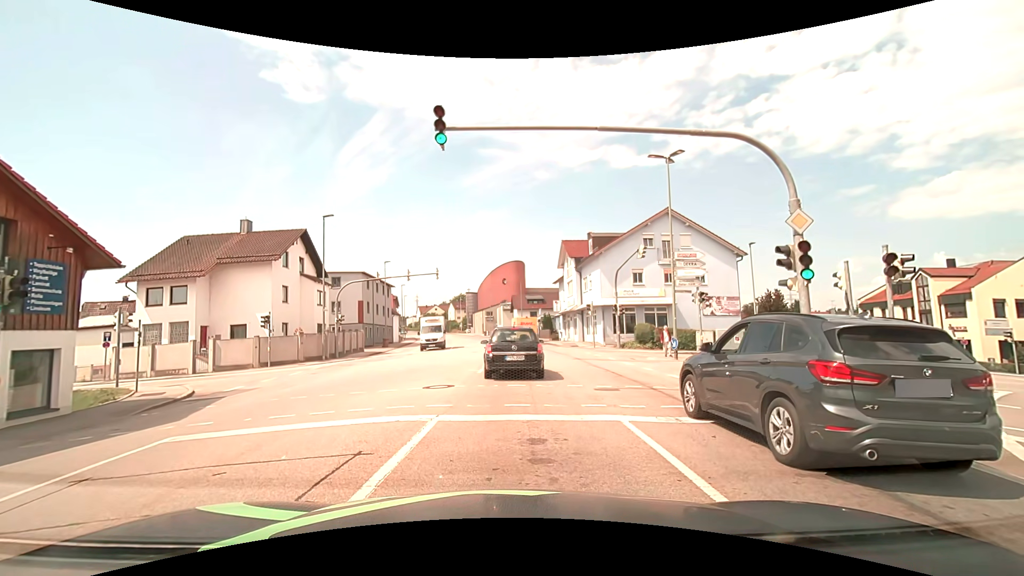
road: tertiary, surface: asphalt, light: Day
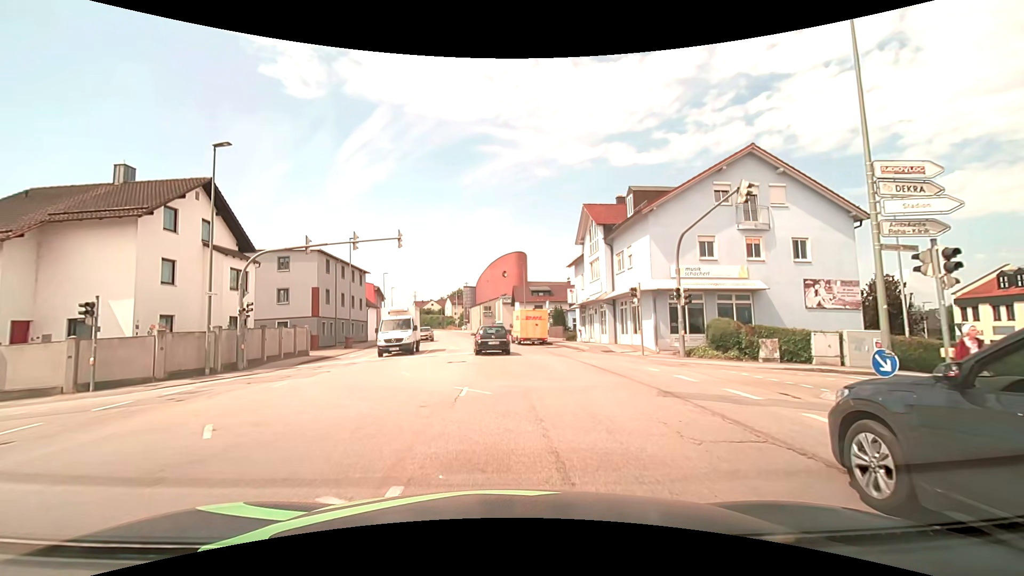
(+0.1, +14.1) m; 0°
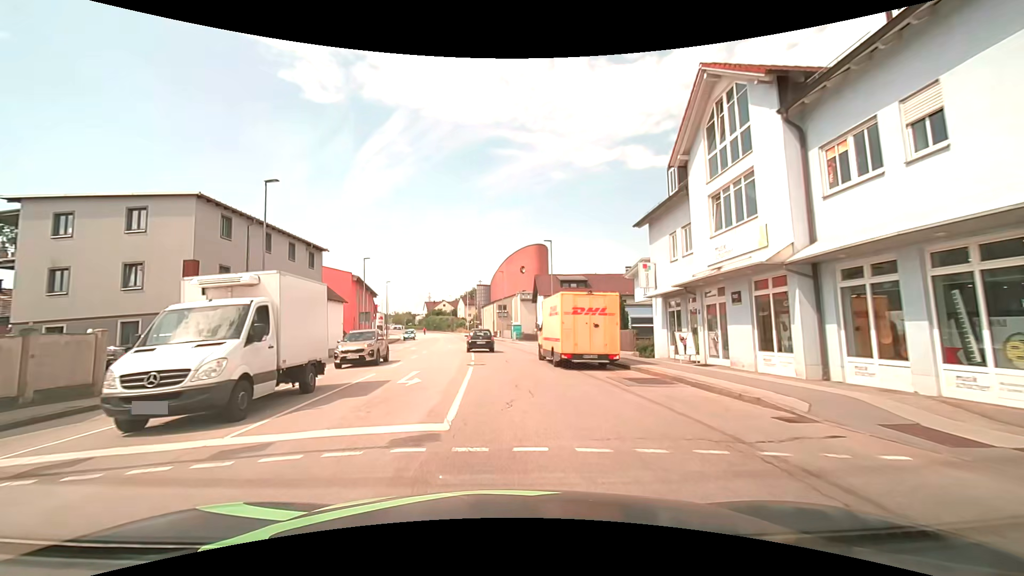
(0.0, +20.0) m; -1°
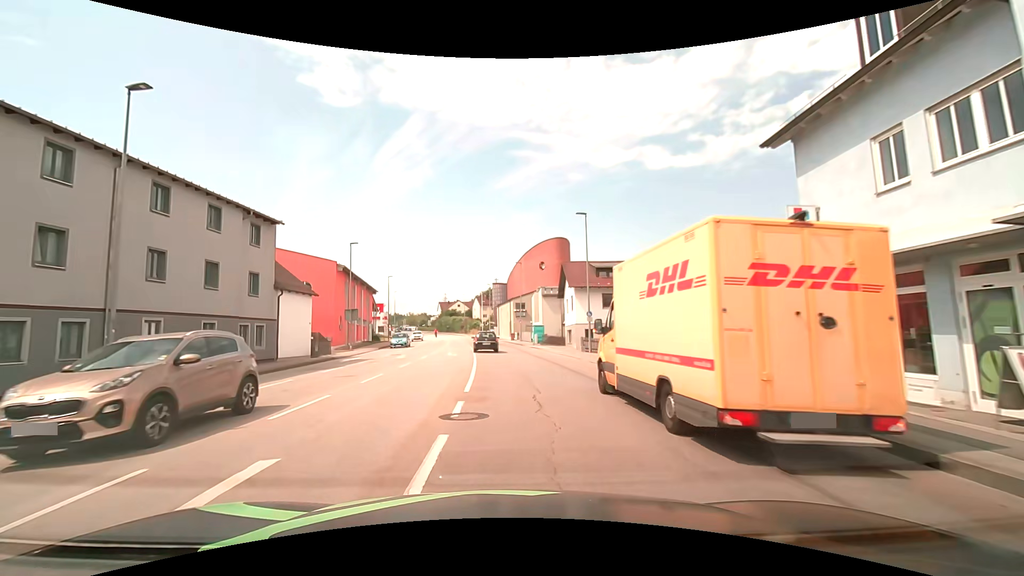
(-0.2, +11.9) m; -2°
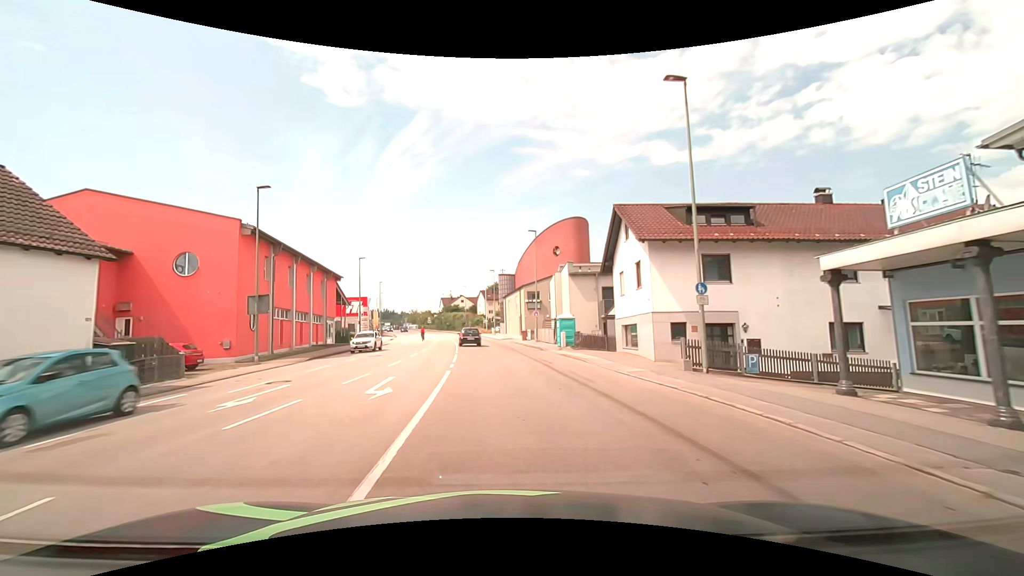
(-0.3, +19.5) m; -1°
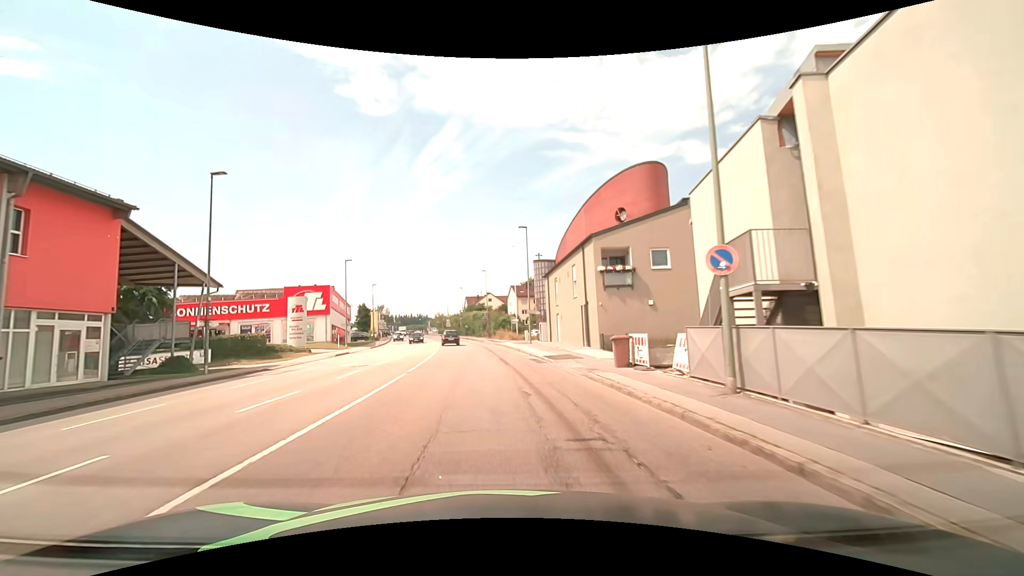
(-1.0, +35.7) m; -4°
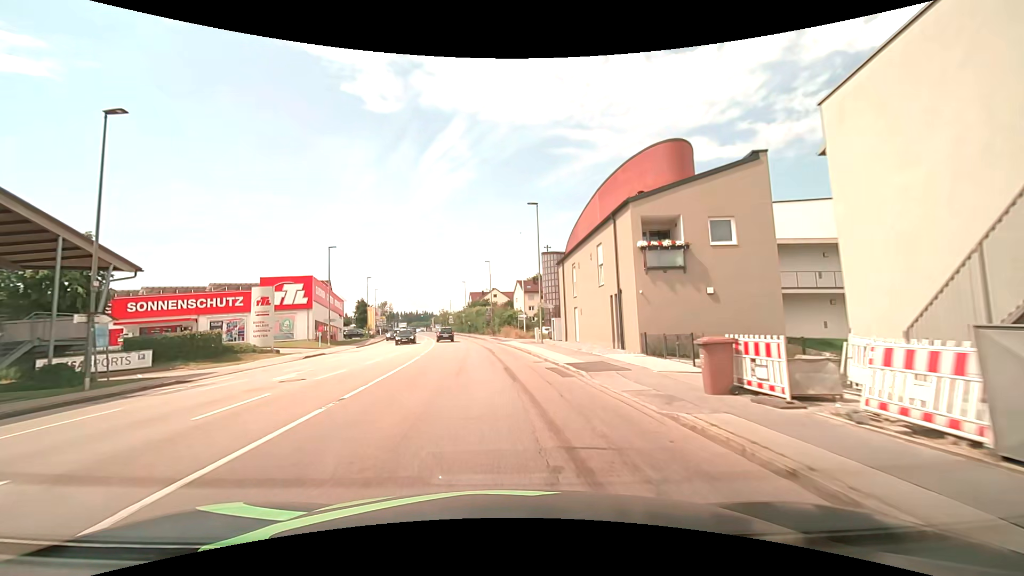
(-0.1, +7.4) m; -1°
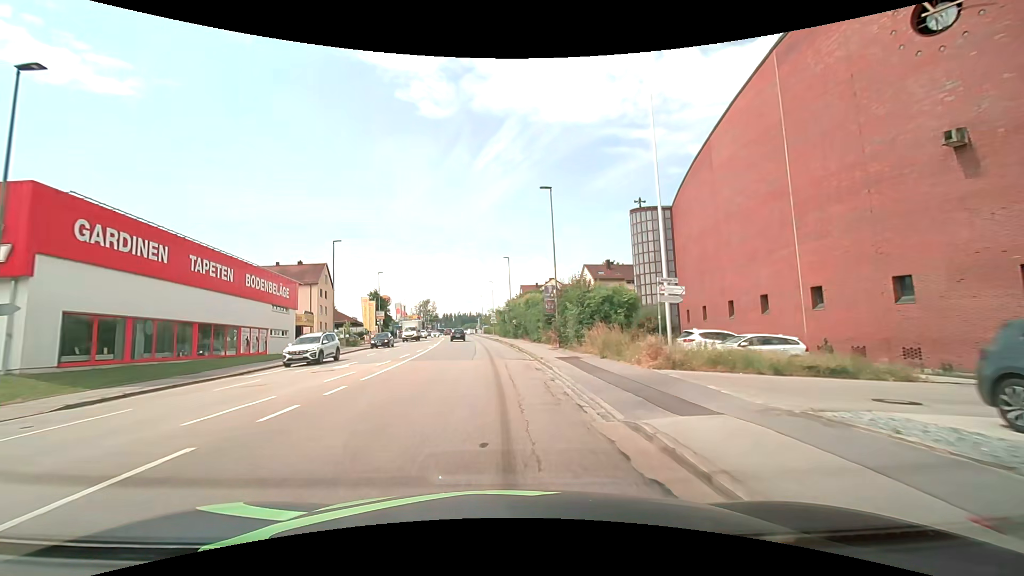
(-1.7, +37.3) m; -6°
(0, +10) (-1, +20) (-1, +30) (-2, +40) (-3, +50) (-4, +60) (-5, +70) (-6, +80) (-7, +90) (-8, +100) m
